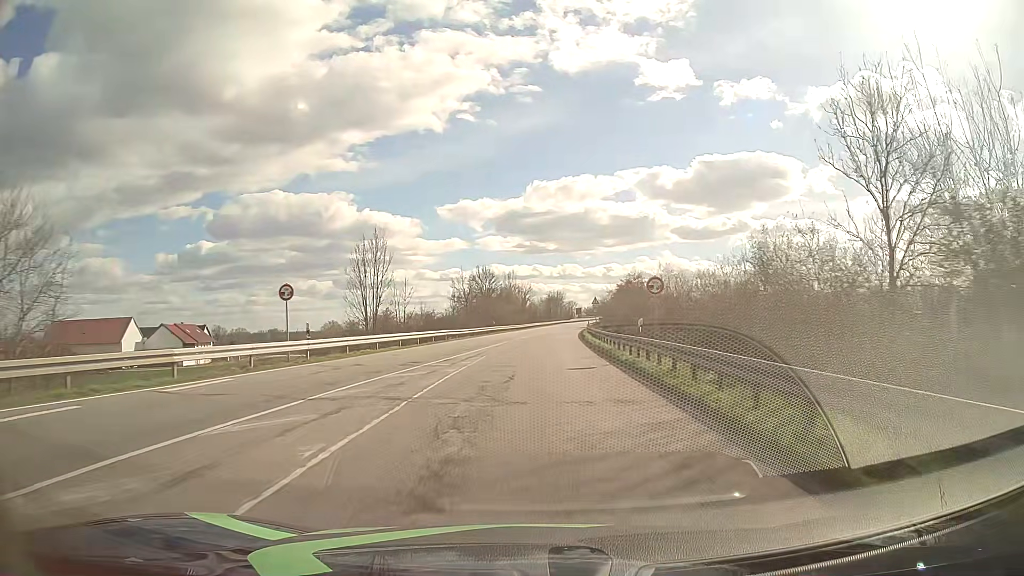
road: primary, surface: asphalt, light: Day
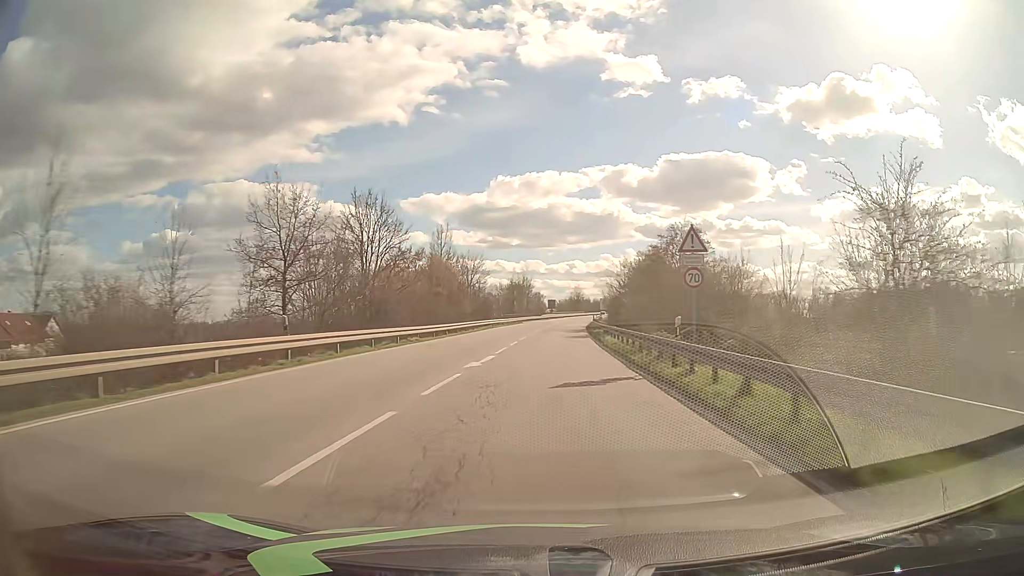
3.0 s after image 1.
(+1.2, +53.7) m; +3°
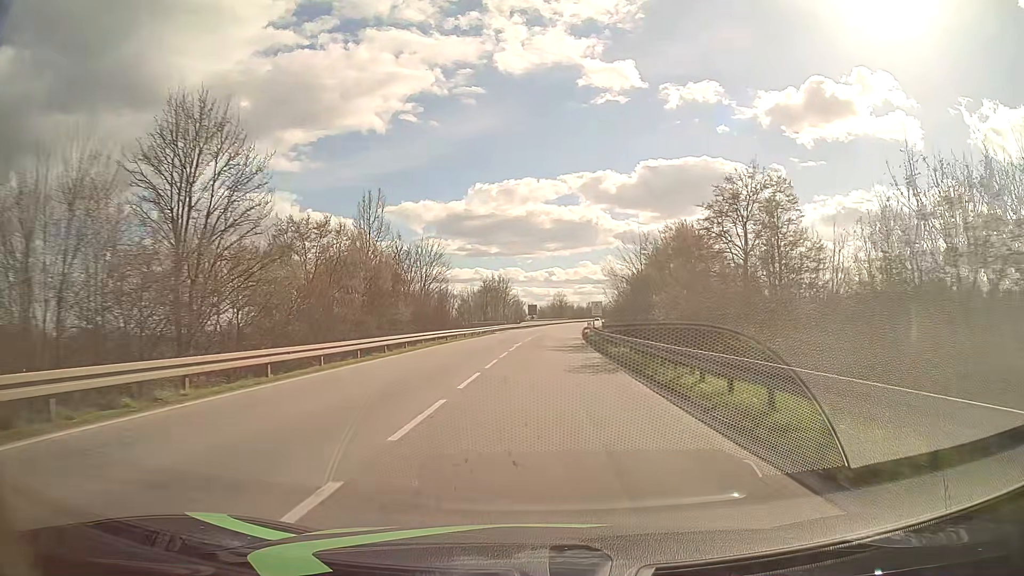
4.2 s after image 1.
(+0.4, +21.5) m; +2°
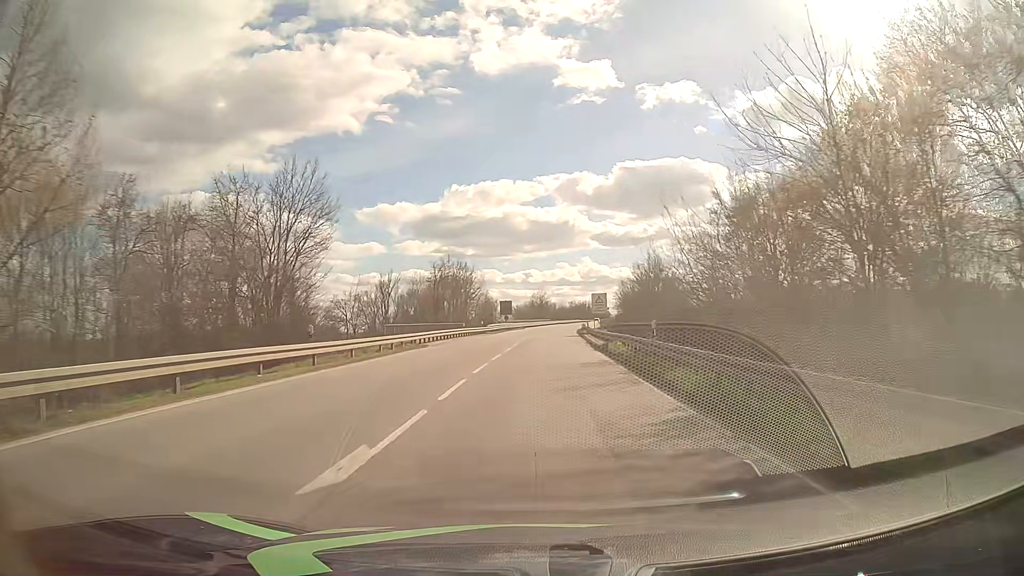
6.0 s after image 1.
(+0.6, +32.2) m; +2°
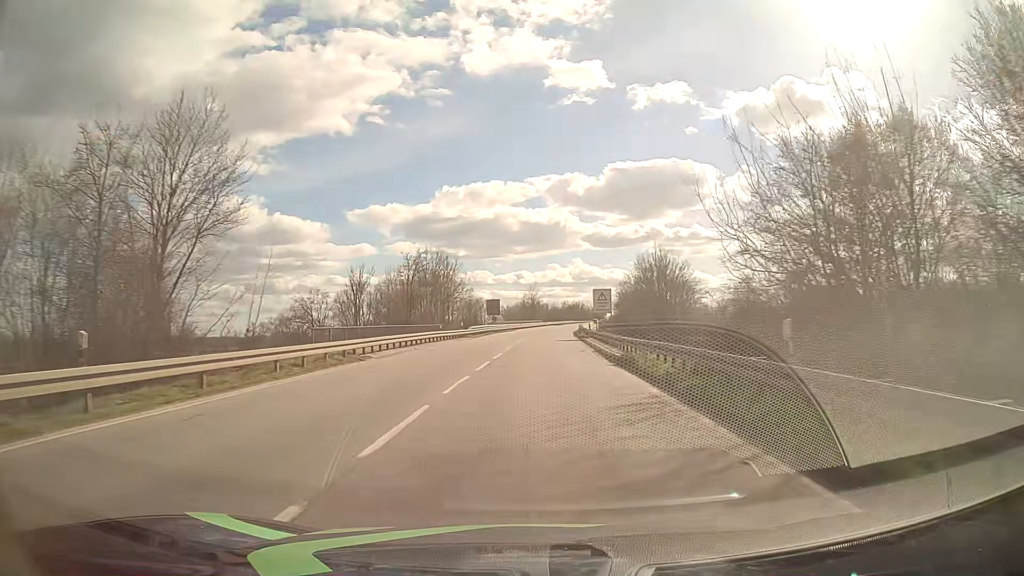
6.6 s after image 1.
(+0.1, +10.7) m; +1°
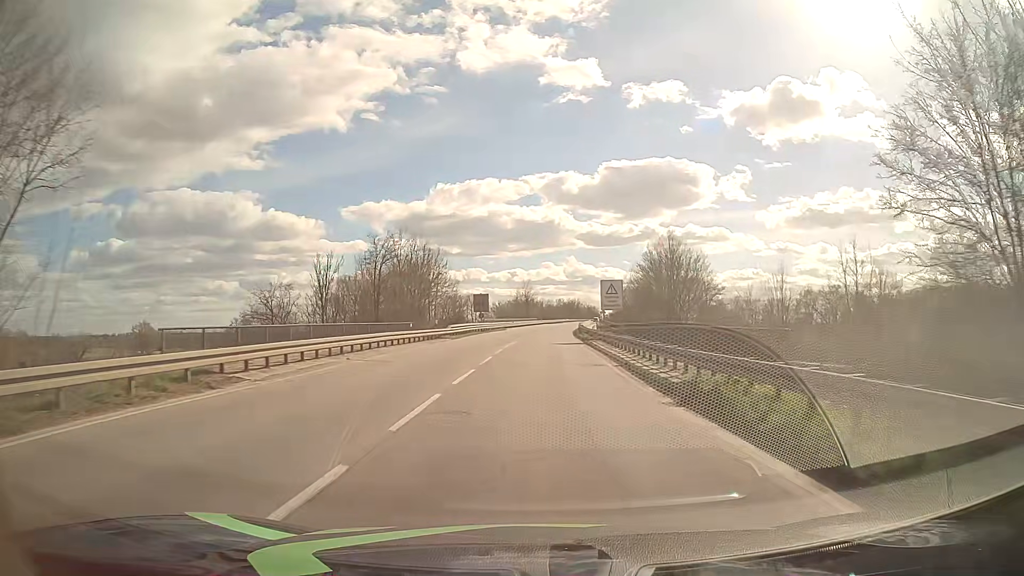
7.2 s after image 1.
(0.0, +10.7) m; +1°
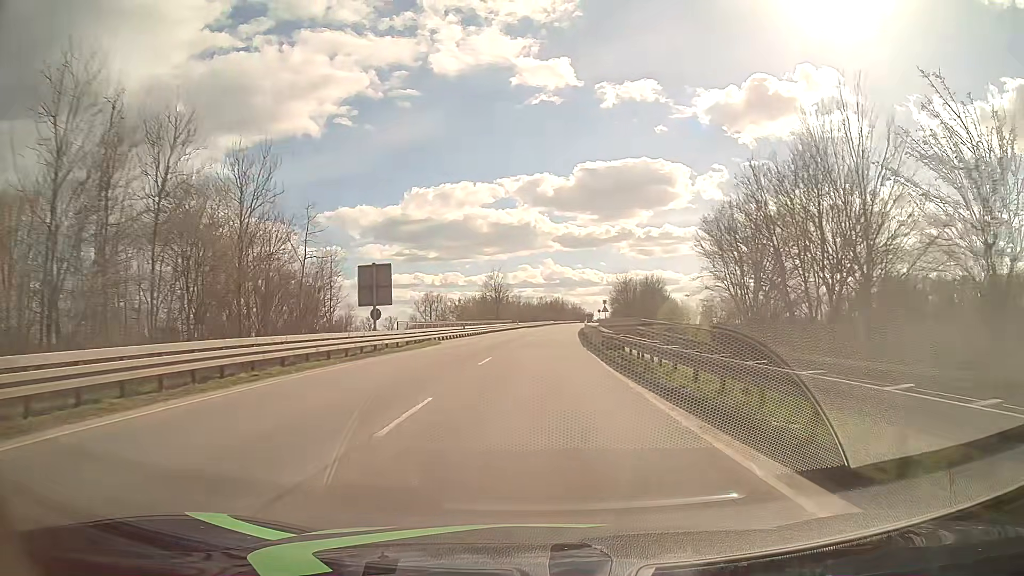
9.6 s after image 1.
(+0.6, +42.9) m; +1°
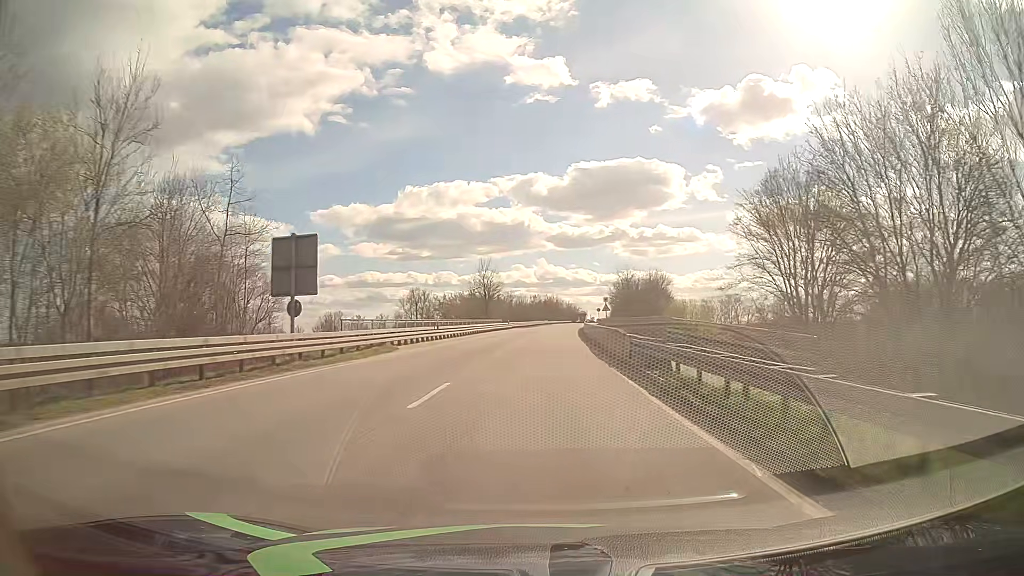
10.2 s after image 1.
(+0.1, +10.7) m; +1°
(0, +10) (0, +20) (0, +30) (+1, +40) (+1, +50) (+2, +60) (+2, +70) (+3, +80) (+4, +90) (+5, +100) m
